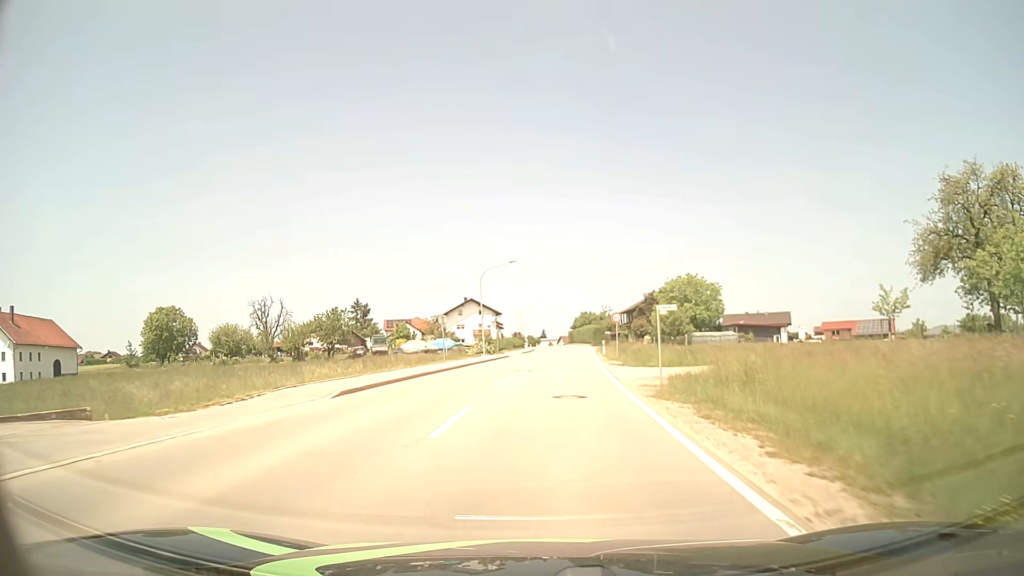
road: tertiary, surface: asphalt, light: Day
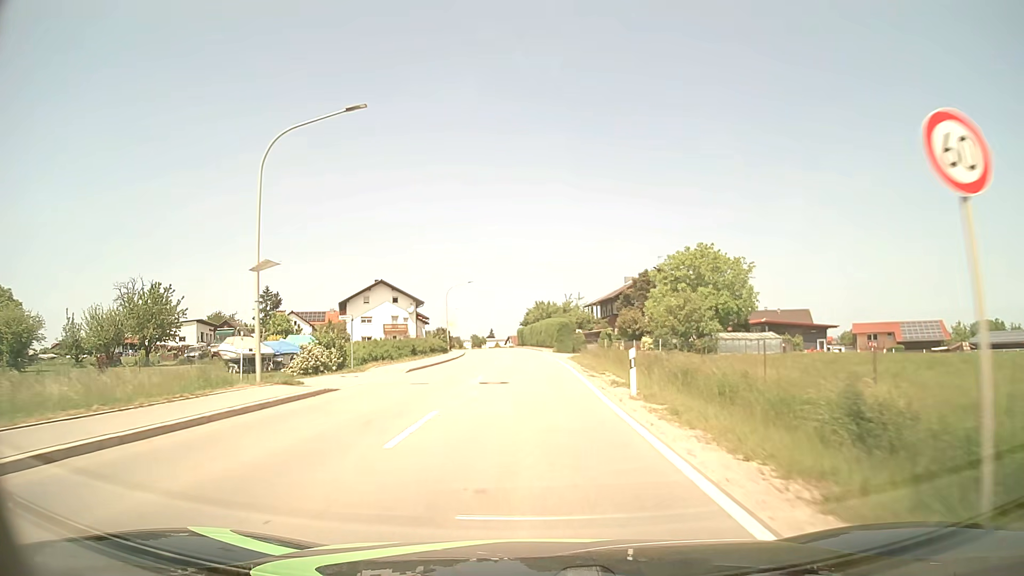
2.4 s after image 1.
(+1.9, +36.4) m; +4°
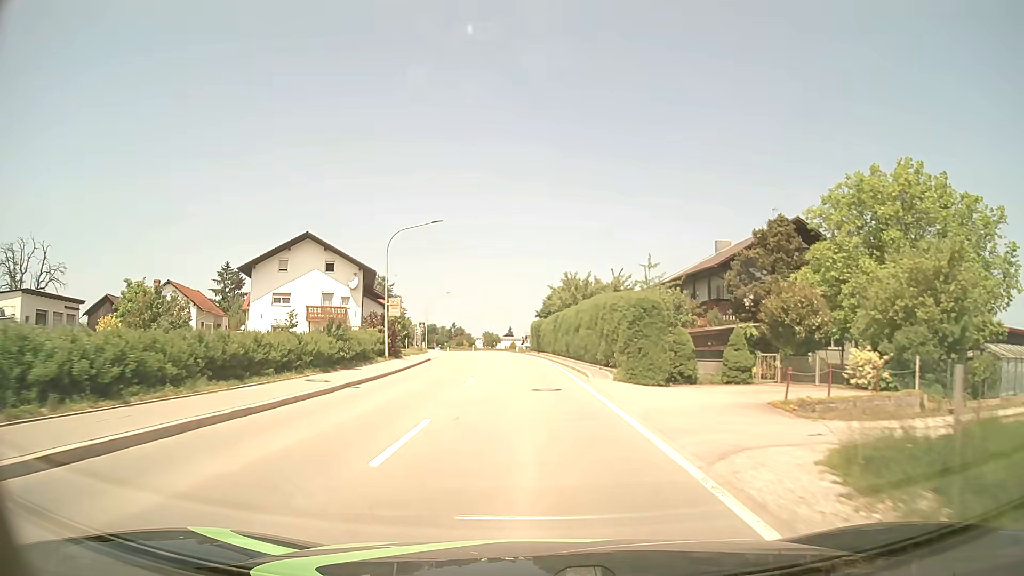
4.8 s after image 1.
(-0.3, +36.6) m; -2°
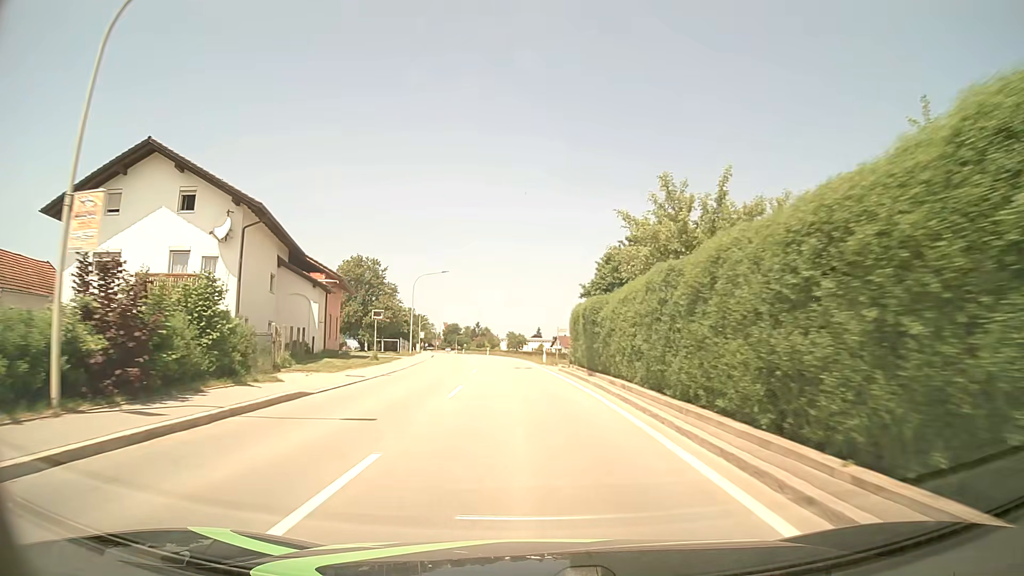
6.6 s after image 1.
(-0.5, +27.4) m; -2°
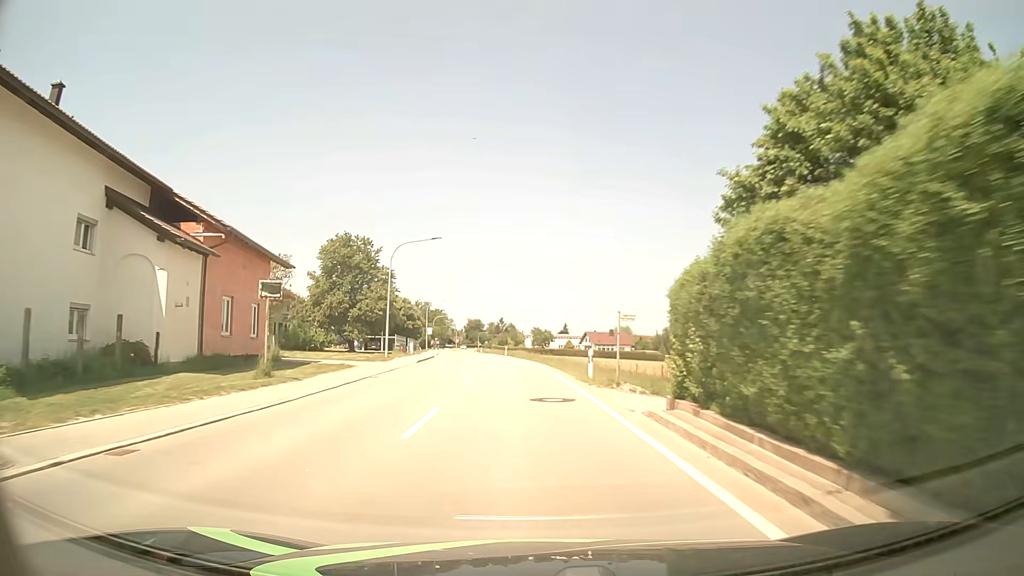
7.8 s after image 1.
(-0.3, +18.3) m; -2°
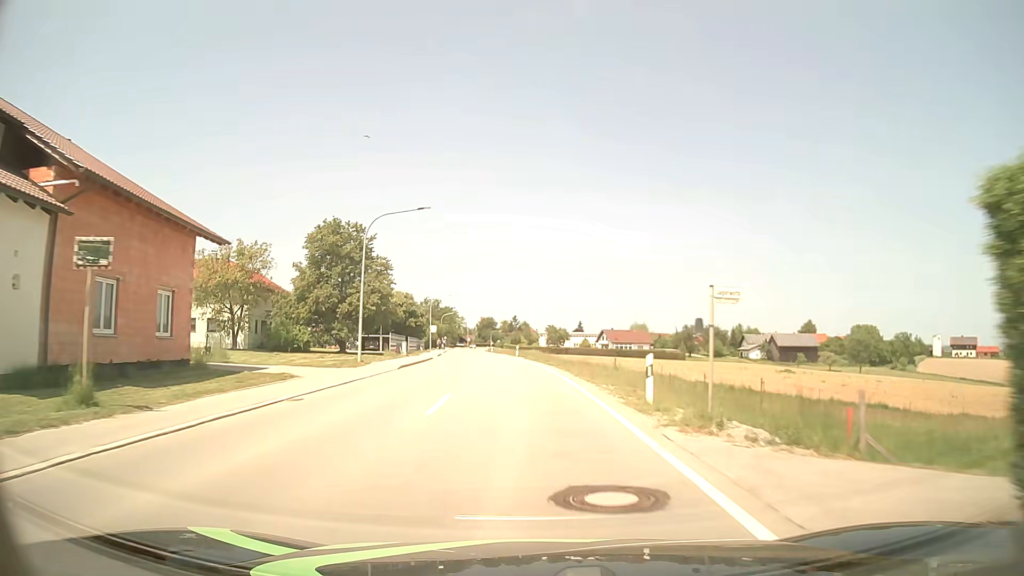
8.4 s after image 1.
(-0.1, +9.2) m; -1°
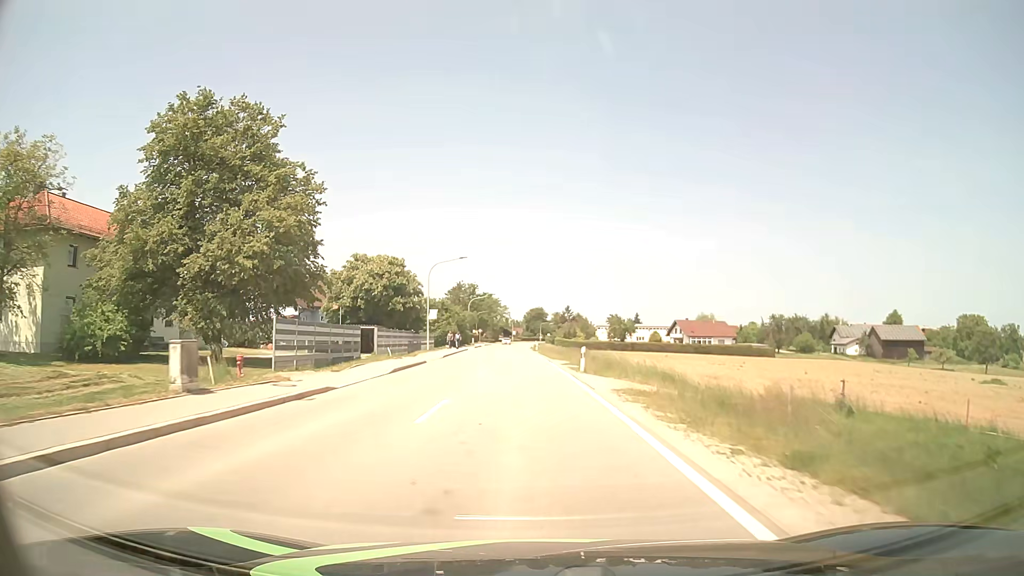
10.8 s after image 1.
(-1.4, +36.8) m; -4°
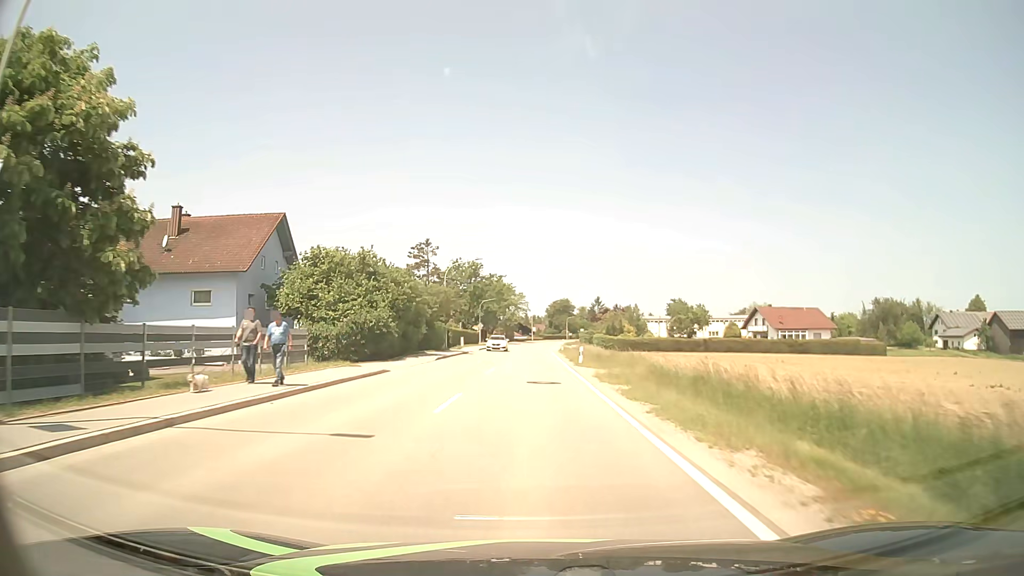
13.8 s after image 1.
(-1.0, +46.3) m; -2°
(0, +10) (0, +20) (0, +30) (0, +40) (0, +50) (0, +60) (0, +70) (0, +80) (0, +90) (+1, +100) m
